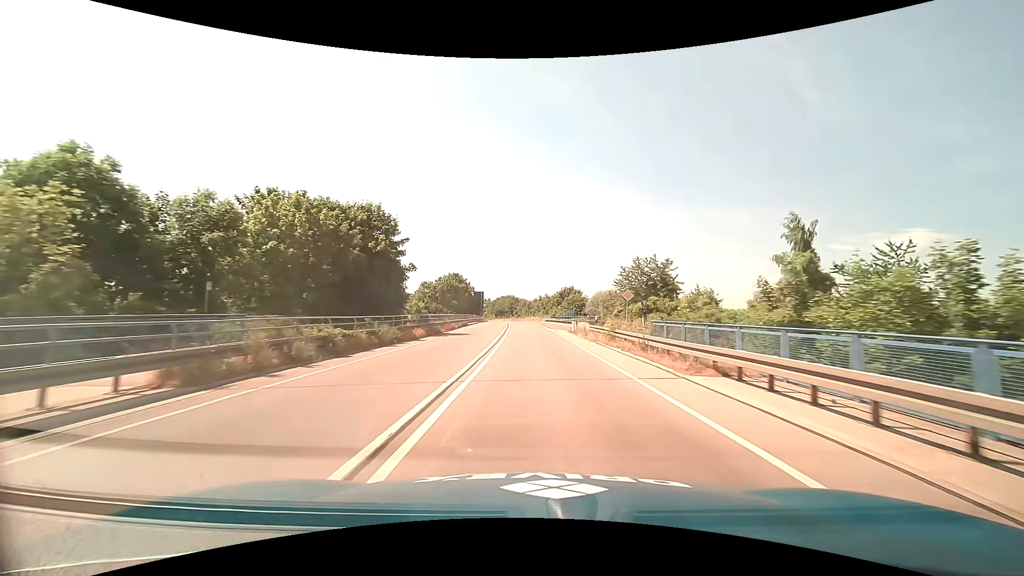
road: trunk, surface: asphalt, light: Day
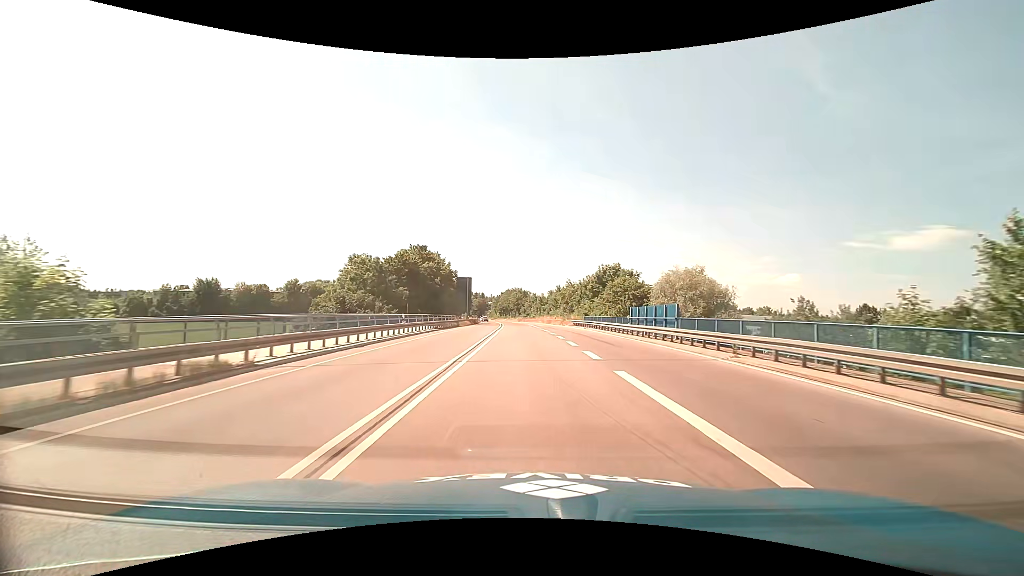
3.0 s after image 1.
(-0.6, +48.9) m; -1°
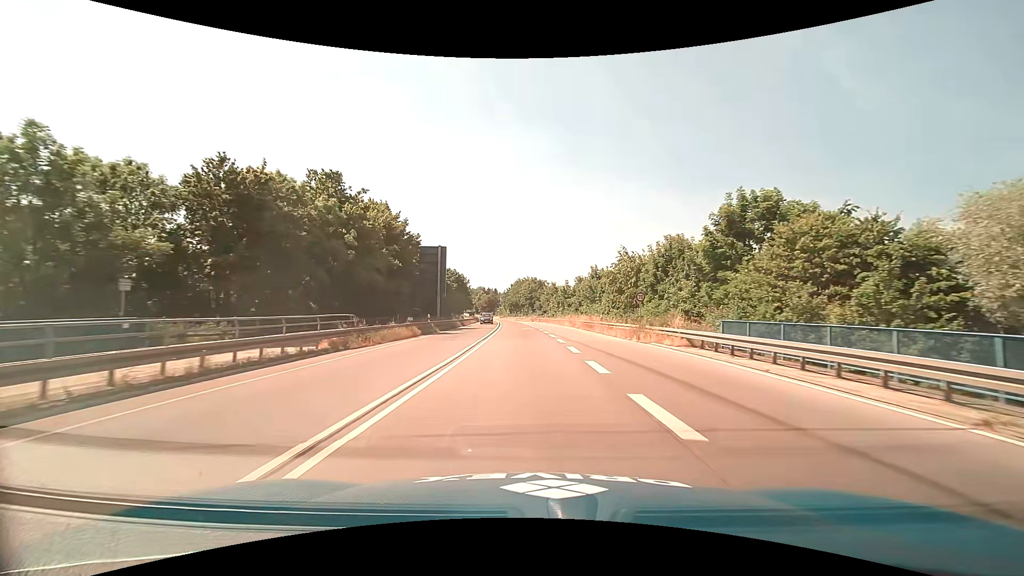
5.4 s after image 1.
(-0.5, +39.0) m; -2°
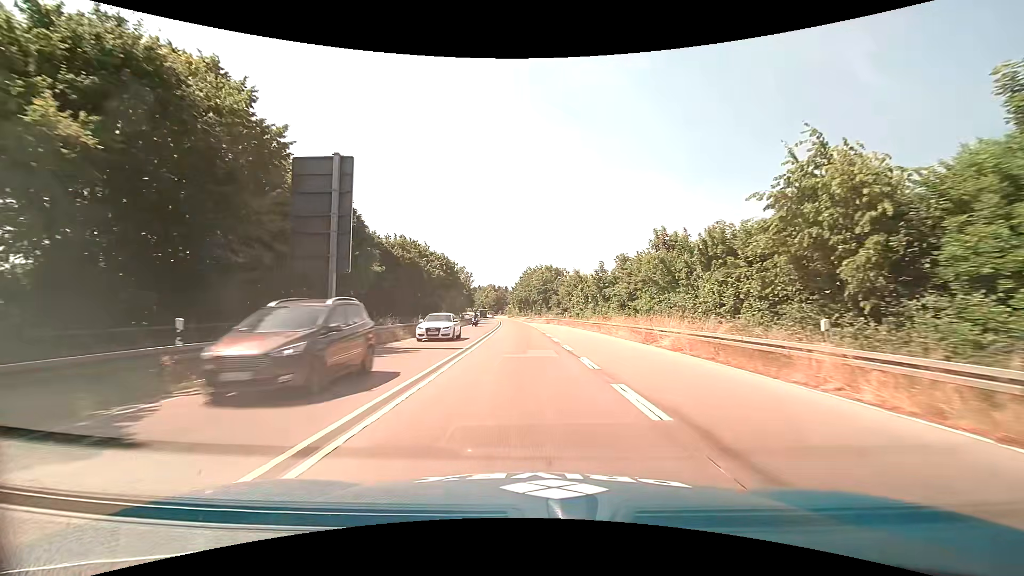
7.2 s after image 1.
(-0.3, +29.0) m; -1°
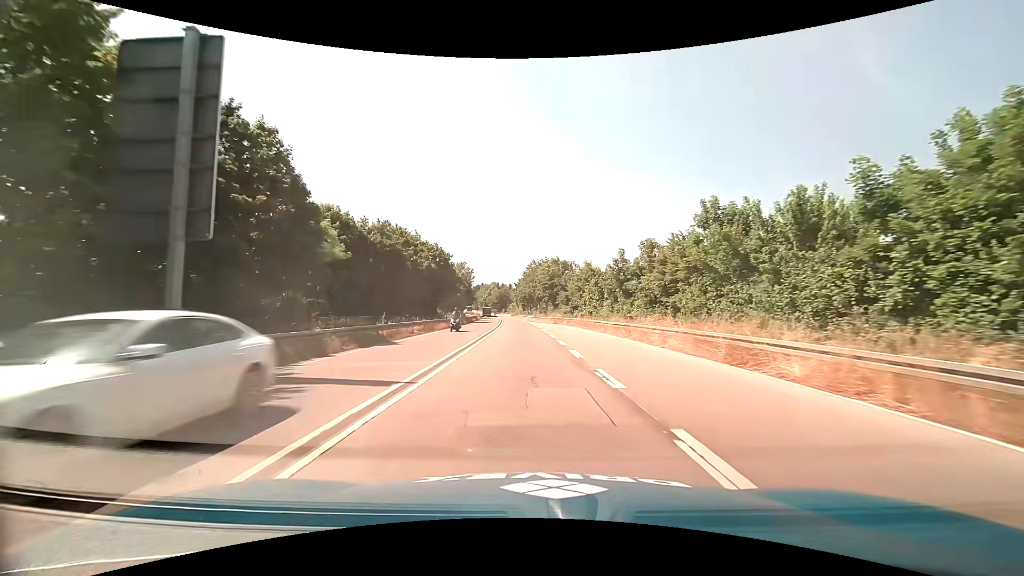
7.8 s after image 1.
(-0.1, +9.6) m; -1°
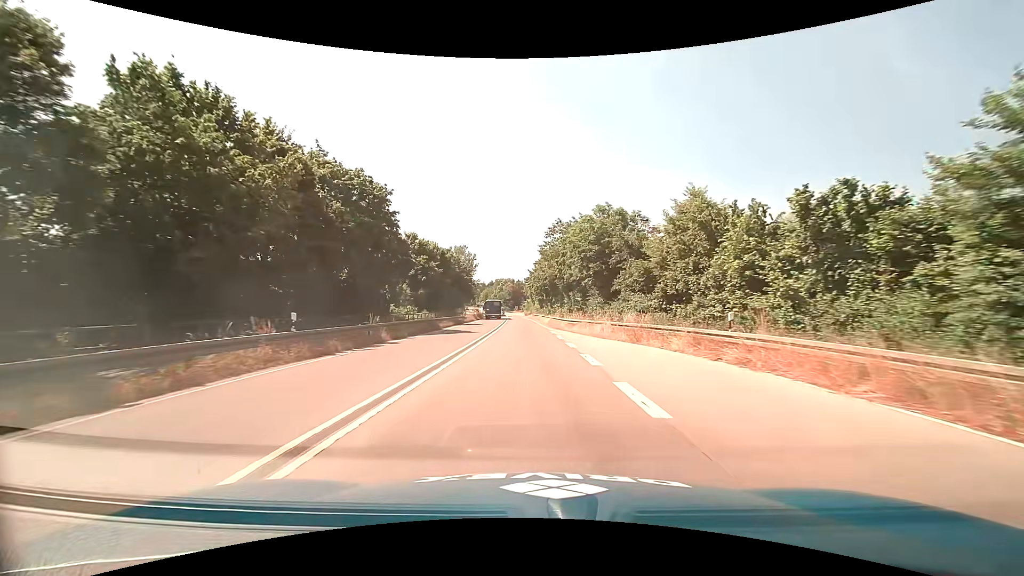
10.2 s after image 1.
(-0.6, +38.4) m; -2°
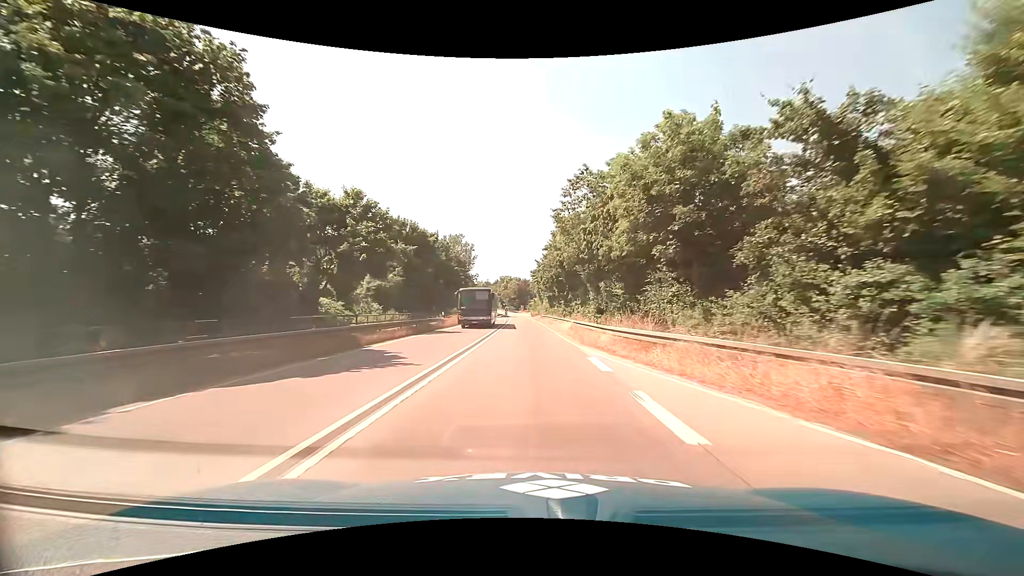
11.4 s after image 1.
(-0.1, +19.0) m; -1°
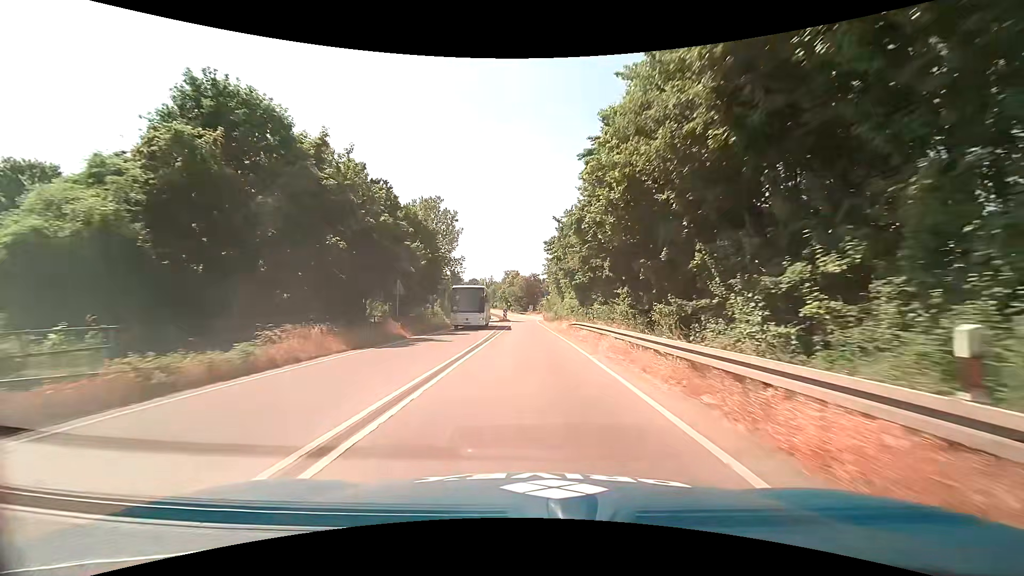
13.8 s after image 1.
(-0.5, +37.7) m; -2°
(0, +10) (0, +20) (0, +30) (0, +40) (0, +50) (0, +60) (-1, +70) (-1, +80) (-2, +90) (-2, +100) m
